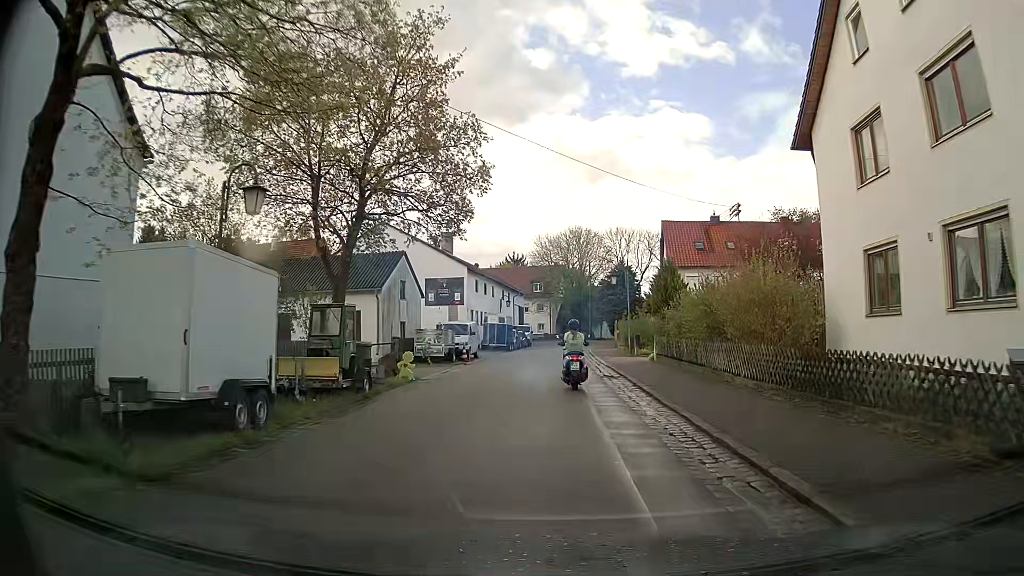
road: residential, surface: asphalt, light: Day
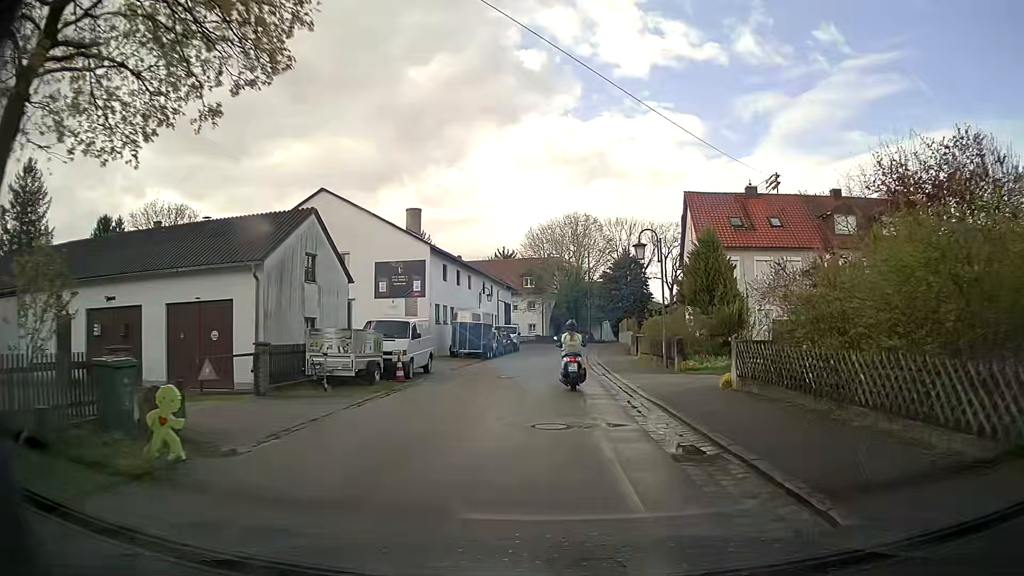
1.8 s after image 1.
(+0.3, +12.7) m; +1°
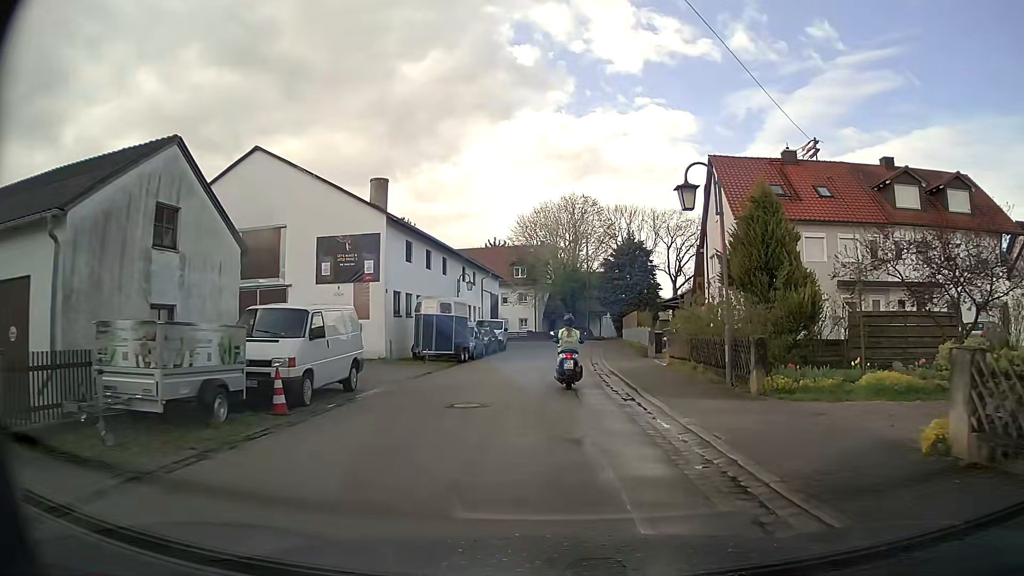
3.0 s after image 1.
(0.0, +8.8) m; +1°
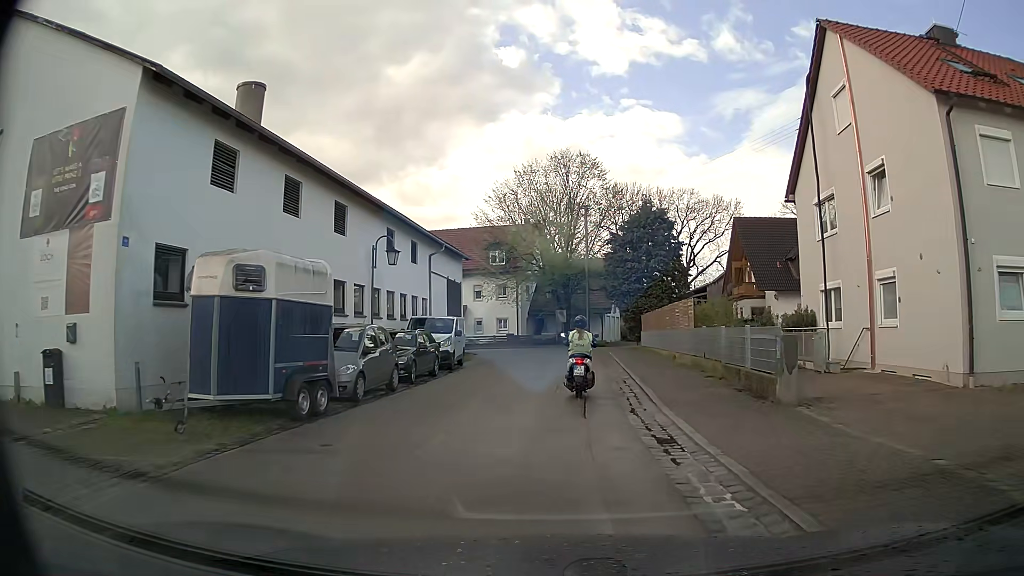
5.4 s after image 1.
(-0.2, +17.8) m; 0°
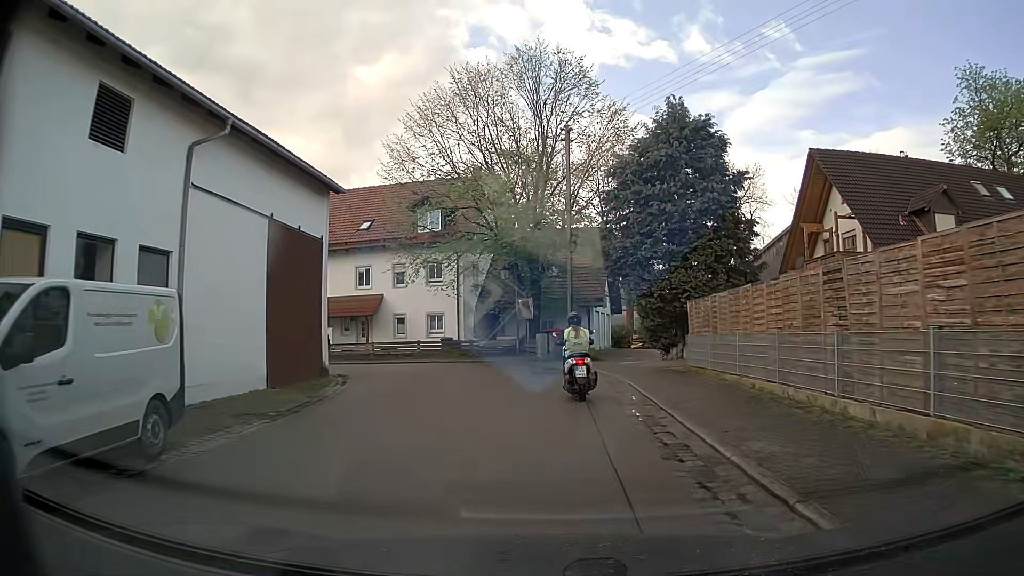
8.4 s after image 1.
(+0.4, +20.5) m; +2°
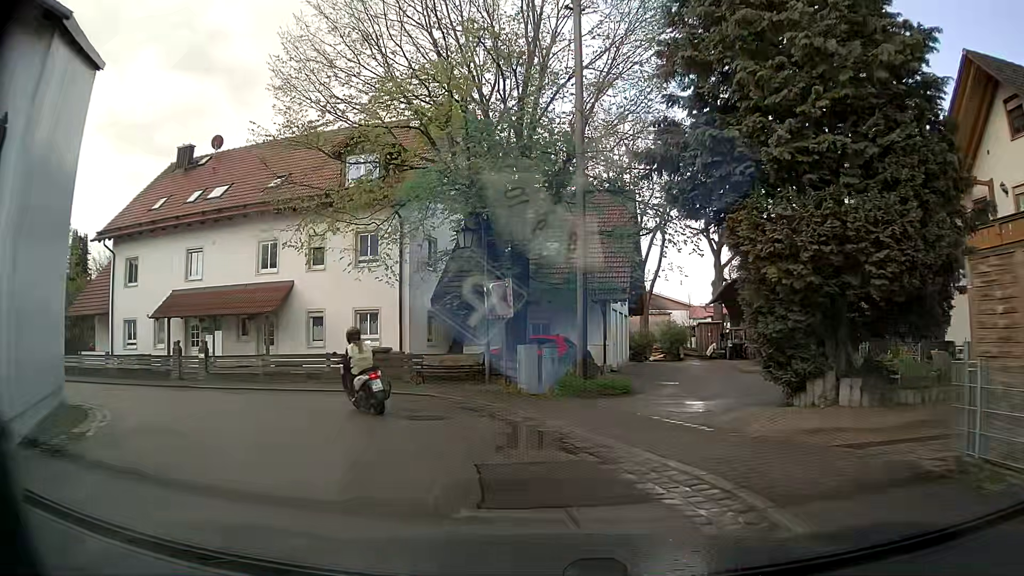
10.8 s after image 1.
(+0.2, +13.5) m; +1°
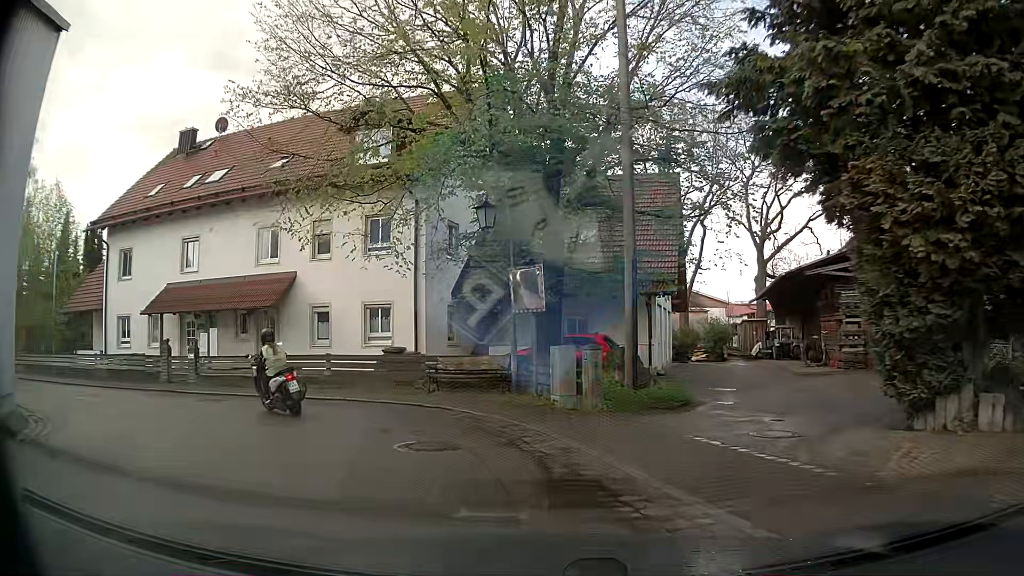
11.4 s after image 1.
(-0.1, +3.1) m; -3°
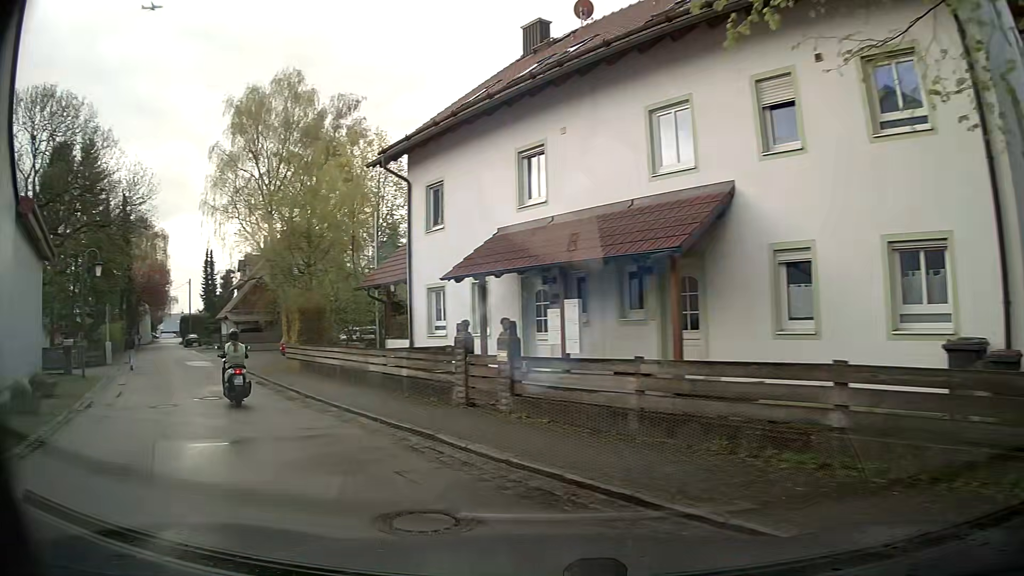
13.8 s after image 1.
(-3.1, +11.7) m; -36°
